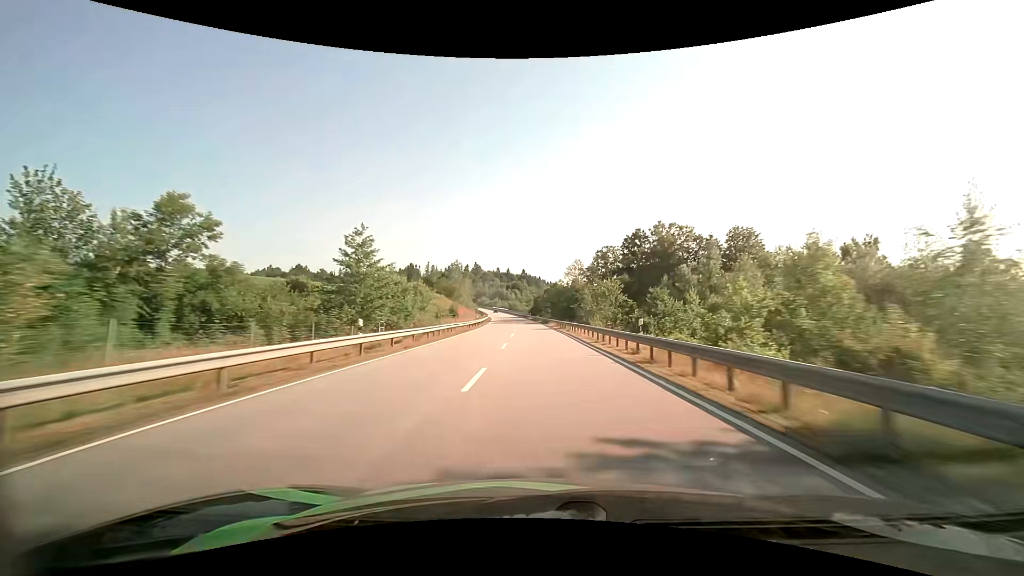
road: primary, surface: asphalt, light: Day
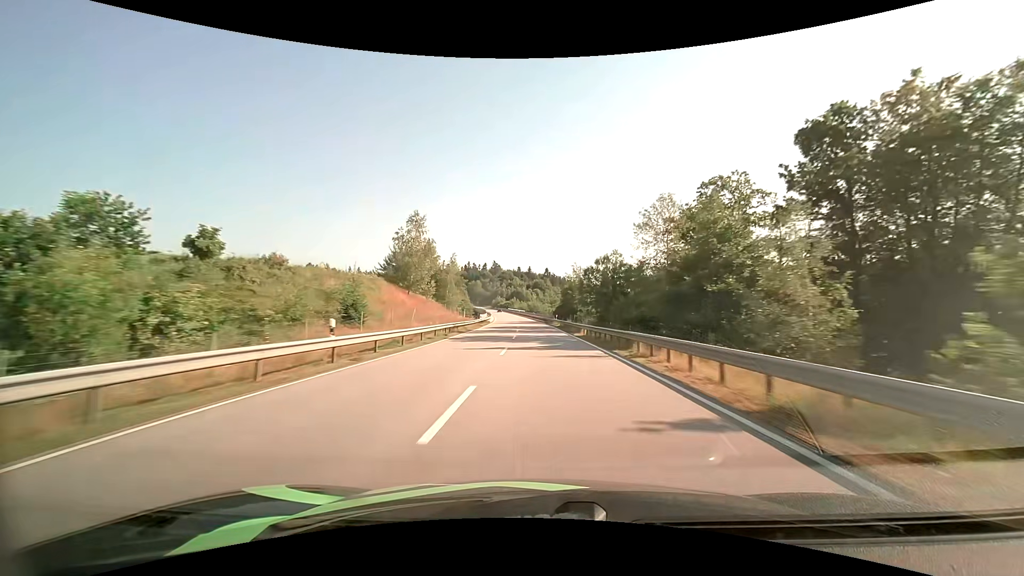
(-1.1, +51.2) m; -3°
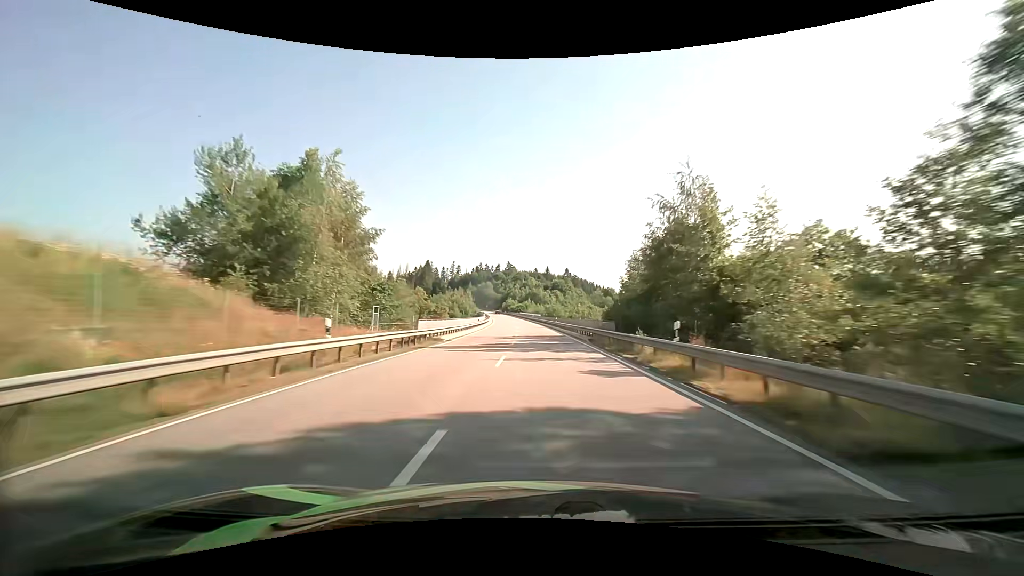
(-1.0, +51.2) m; -2°
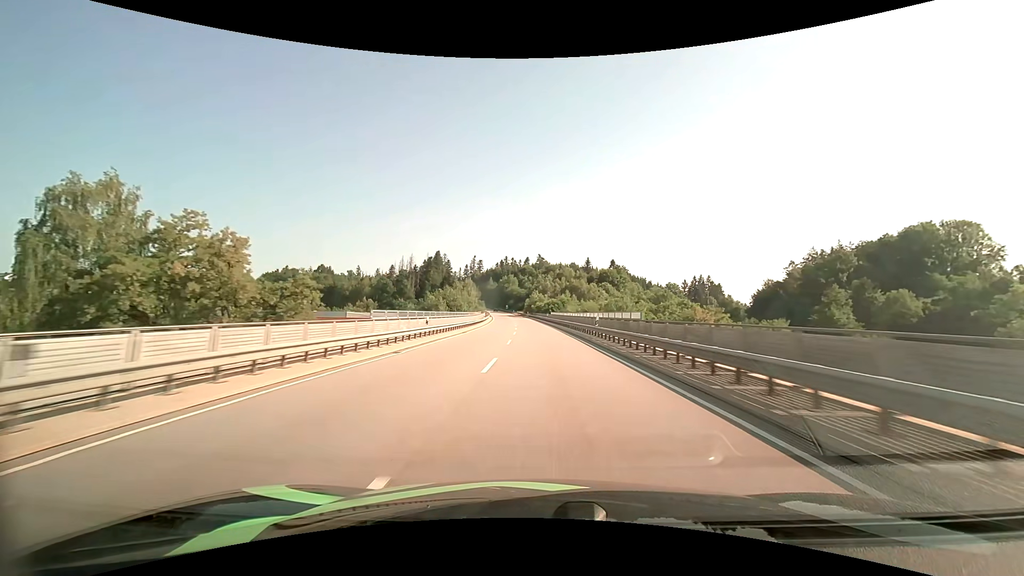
(-2.6, +85.2) m; -4°
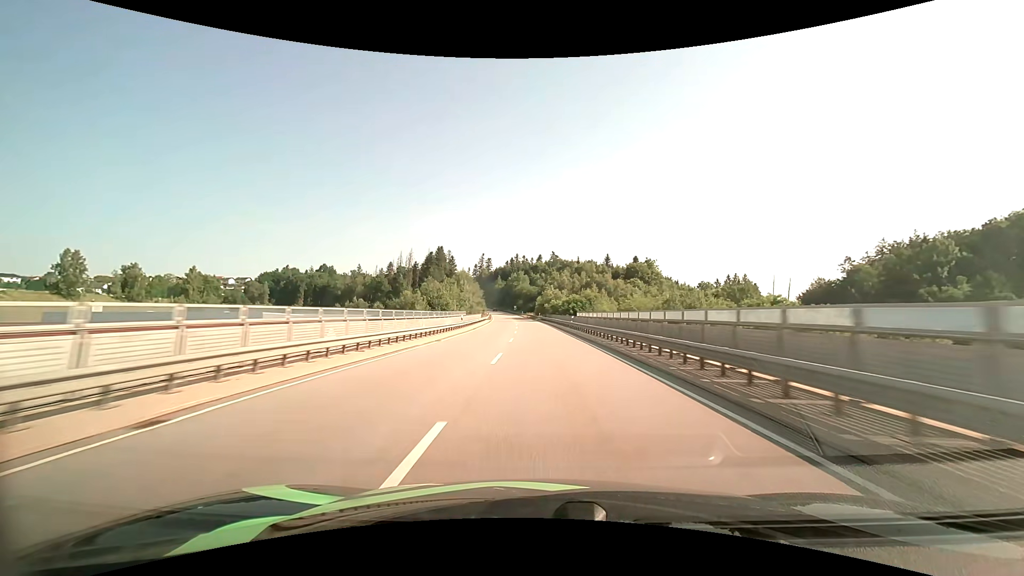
(-0.6, +33.7) m; -2°
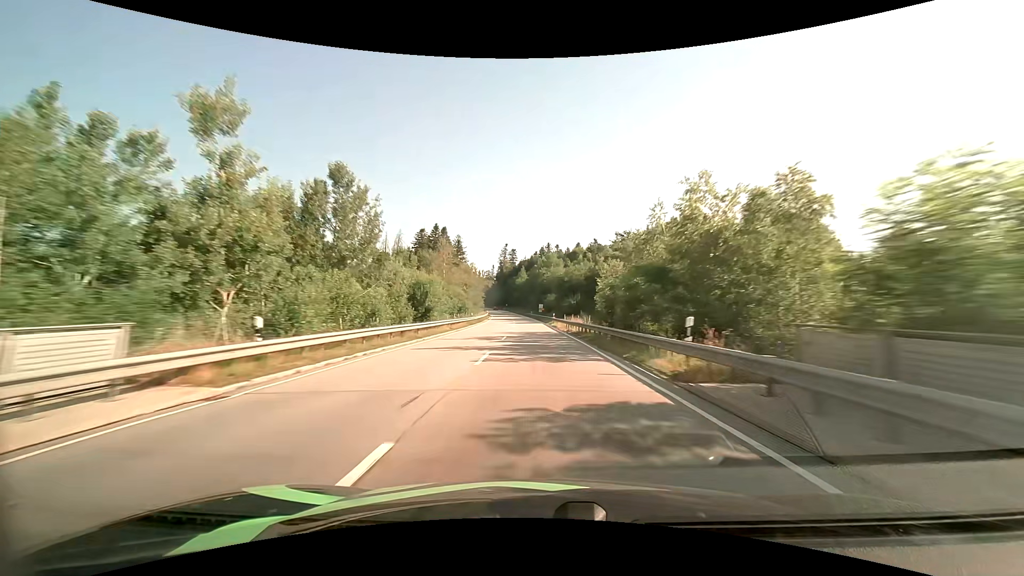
(-2.3, +84.2) m; -4°
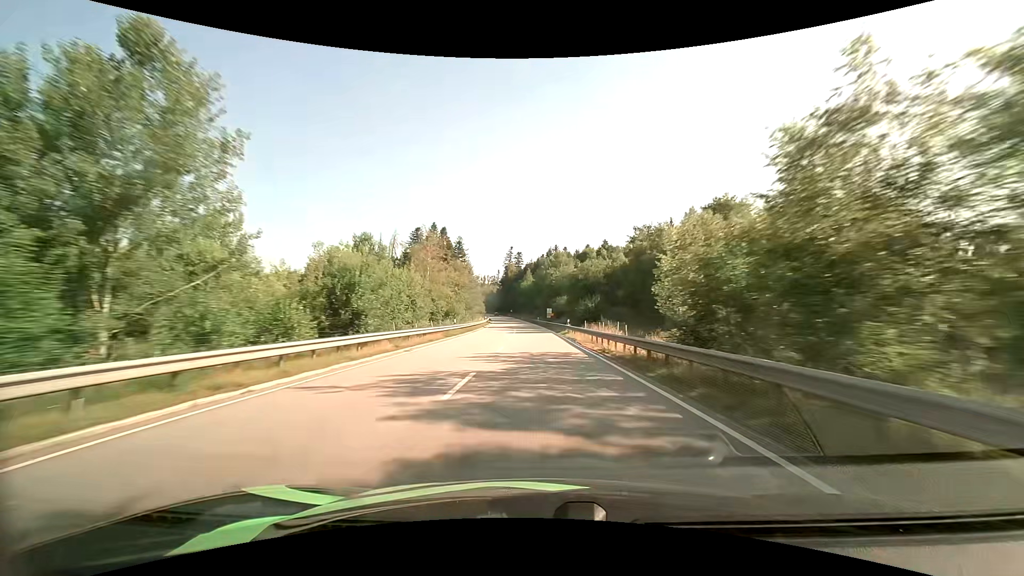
(-0.1, +16.7) m; -1°
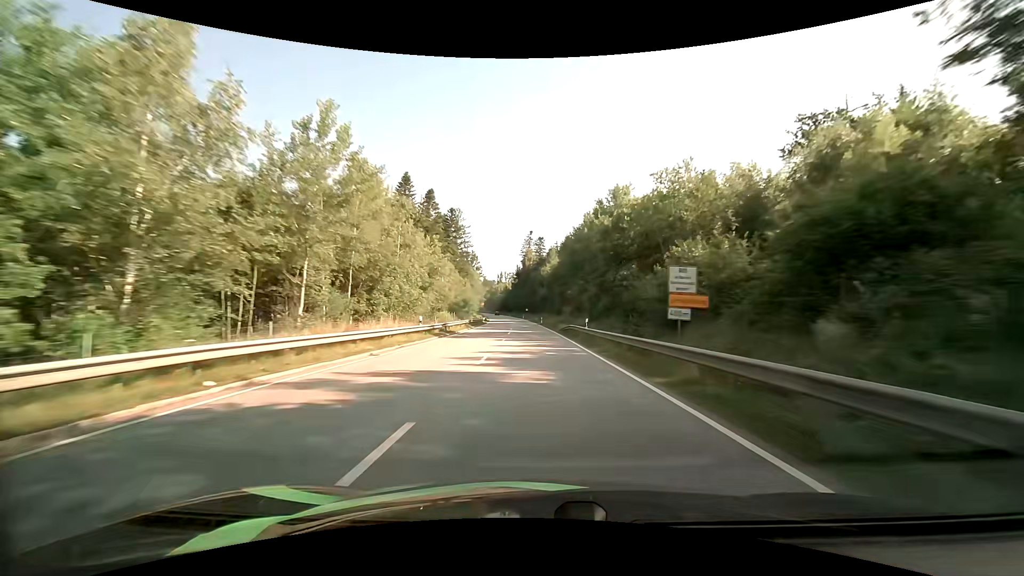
(-1.5, +65.6) m; -3°
(0, +10) (0, +20) (0, +30) (-1, +40) (-1, +50) (-1, +60) (-2, +70) (-2, +80) (-3, +90) (-4, +100) m
